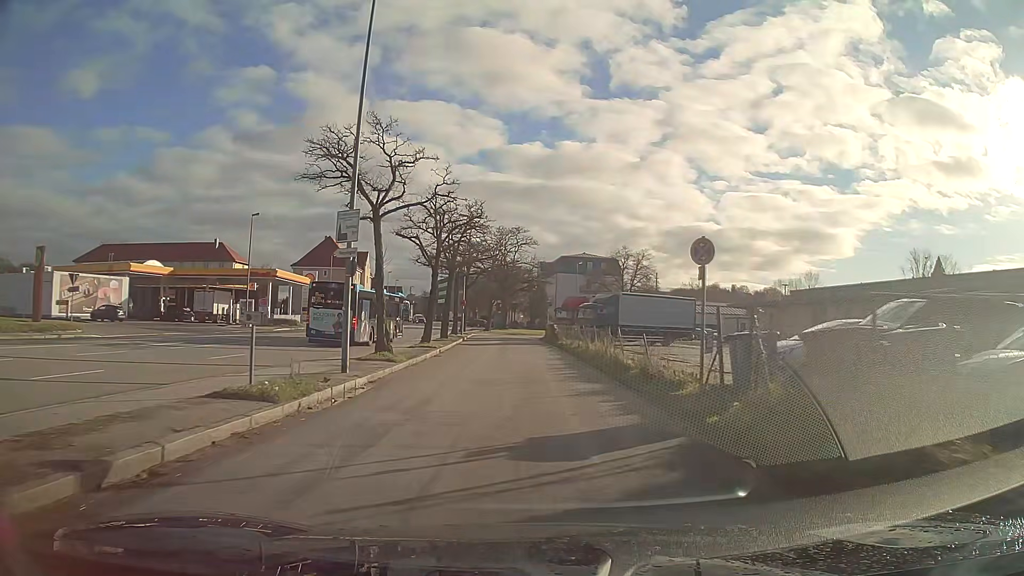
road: residential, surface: asphalt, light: Day
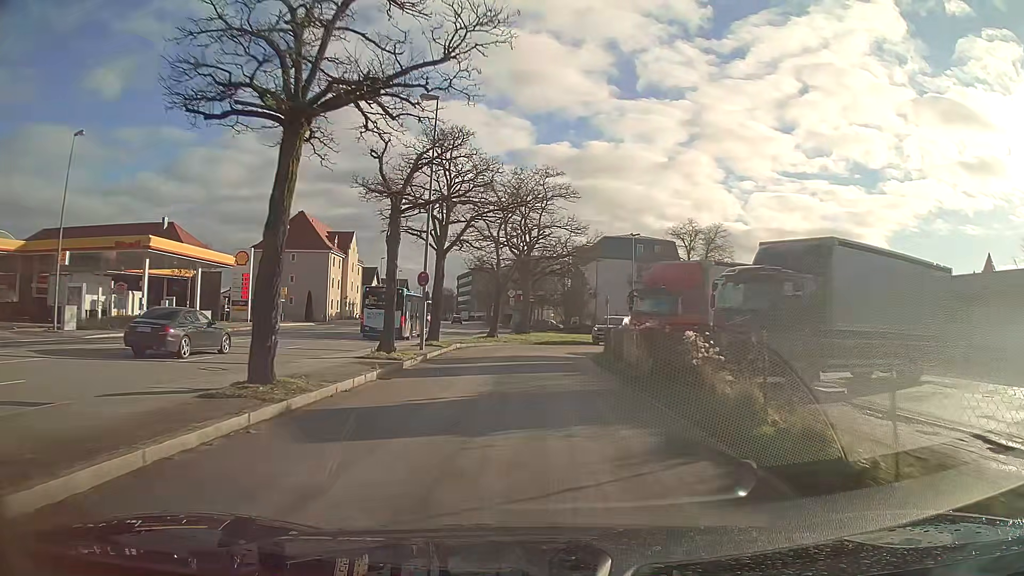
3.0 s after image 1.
(-0.6, +31.1) m; -2°
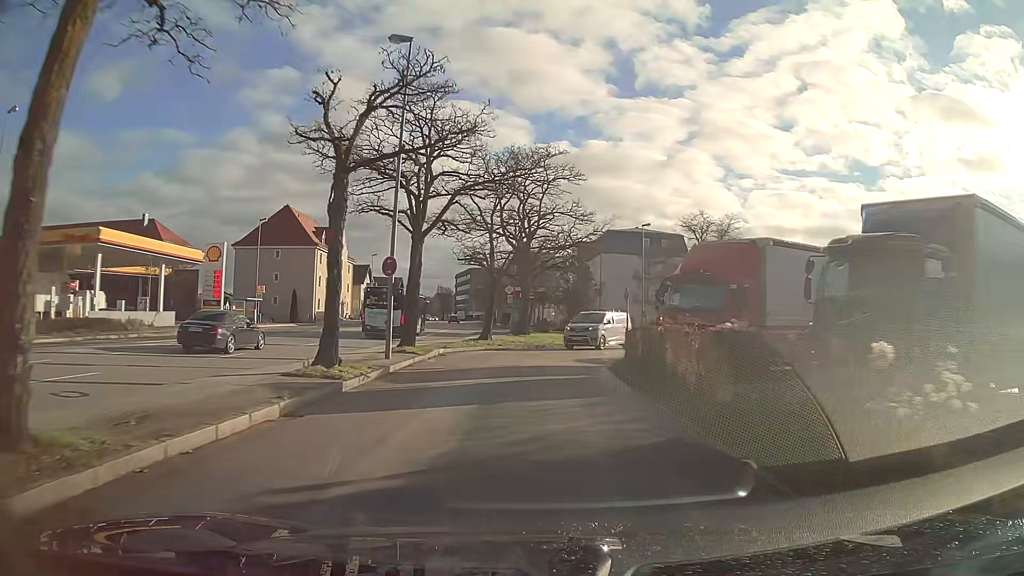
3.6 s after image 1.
(0.0, +6.0) m; 0°
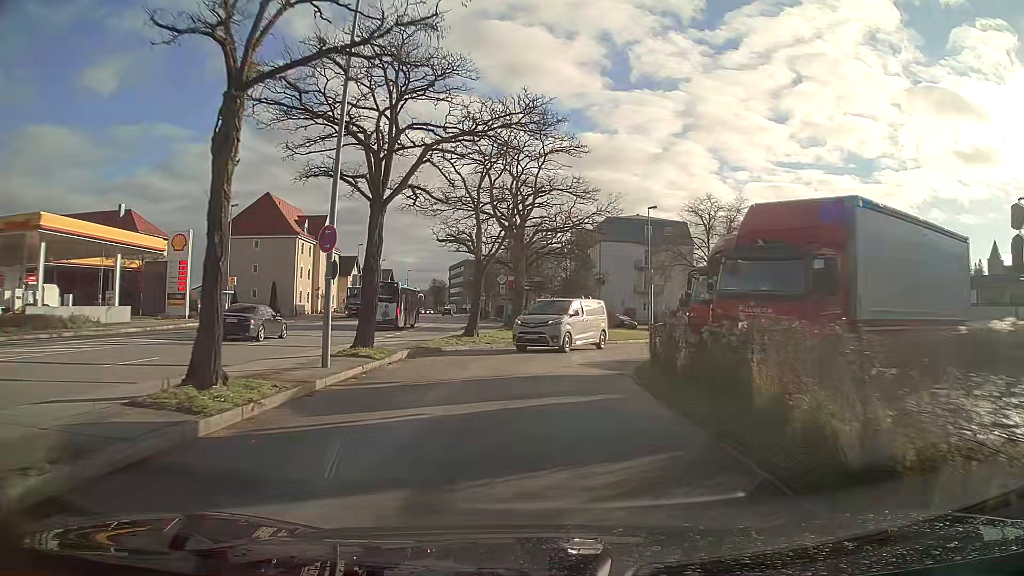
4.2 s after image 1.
(0.0, +5.5) m; +1°
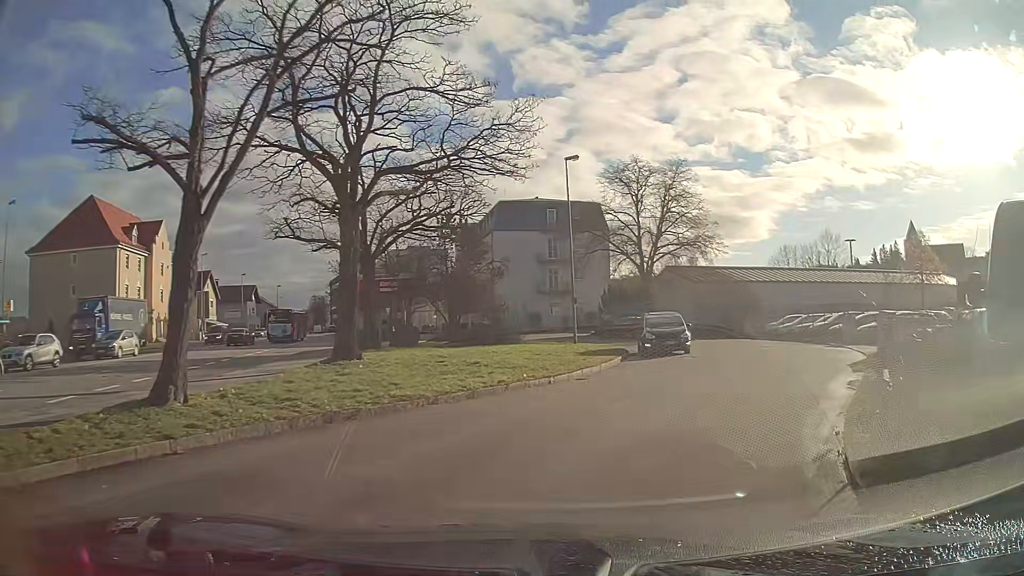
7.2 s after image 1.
(+1.3, +18.3) m; +12°
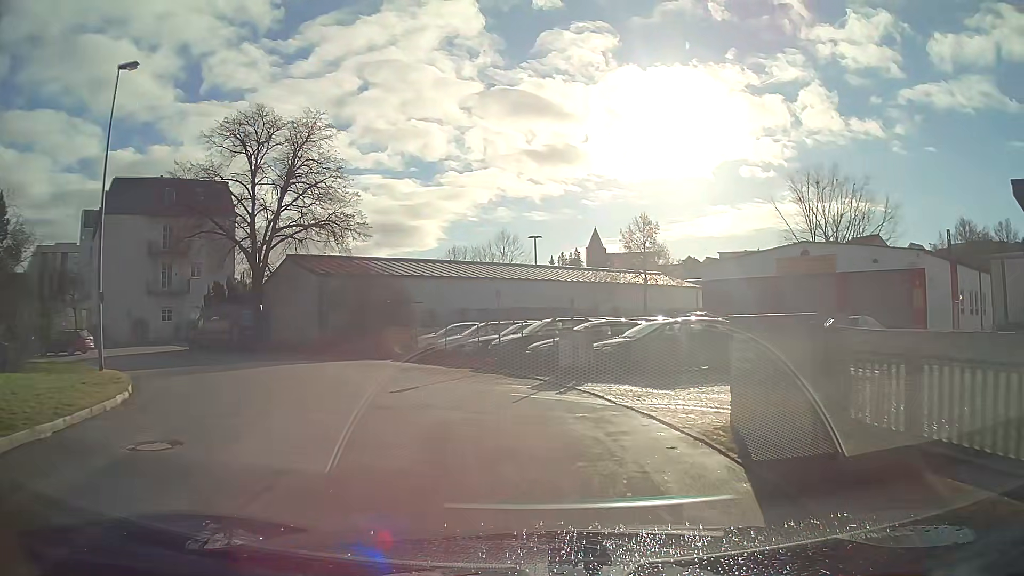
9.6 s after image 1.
(+4.6, +15.1) m; +23°
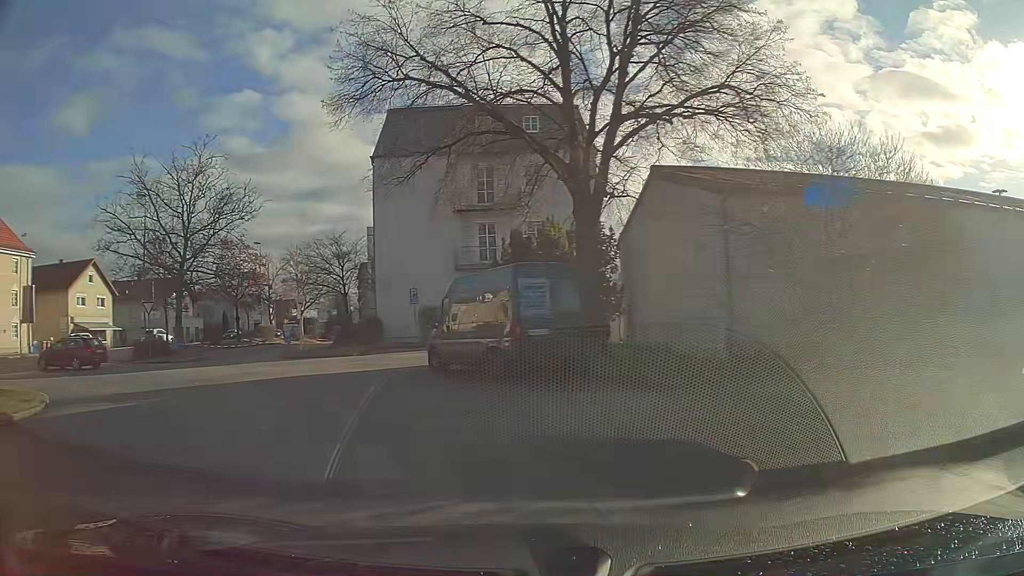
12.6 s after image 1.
(-6.0, +21.0) m; -38°
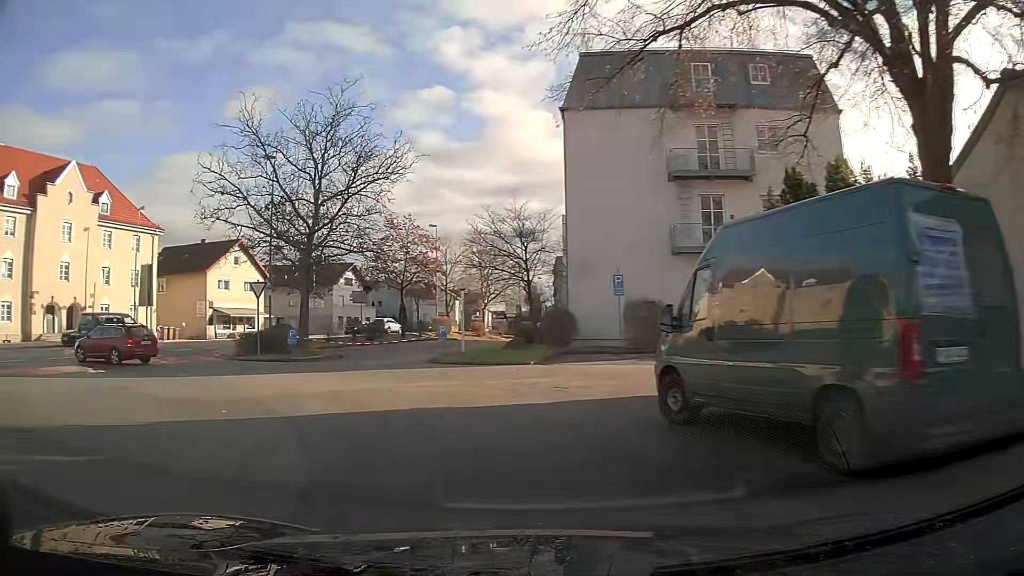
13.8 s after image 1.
(-1.3, +8.8) m; -17°
